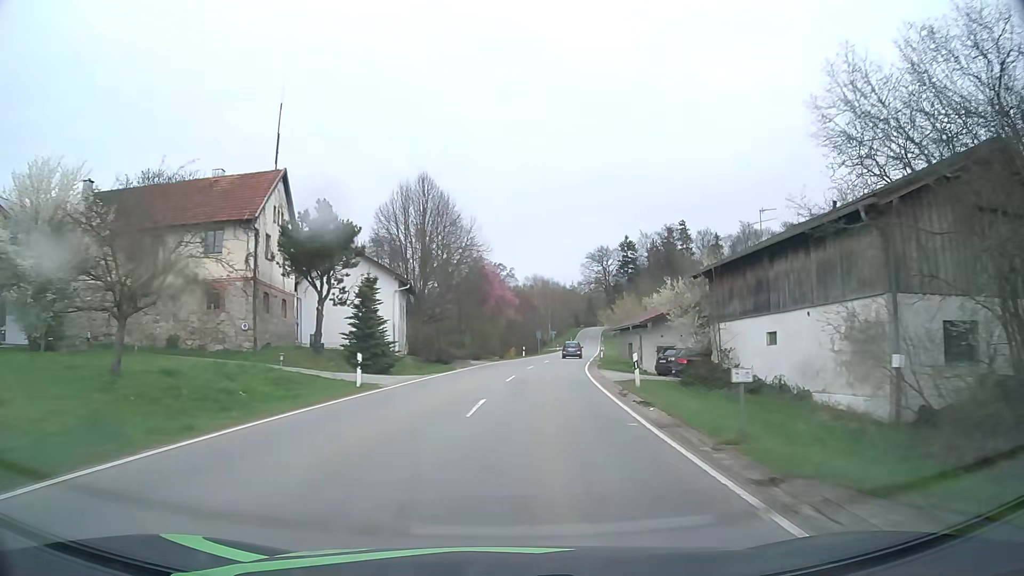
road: tertiary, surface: asphalt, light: Day
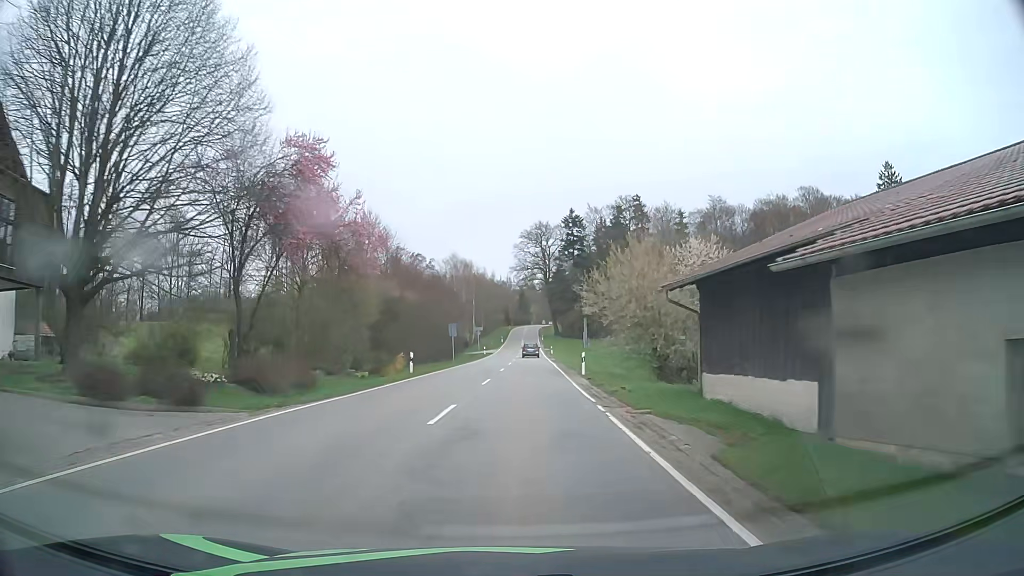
(+2.8, +37.2) m; +7°
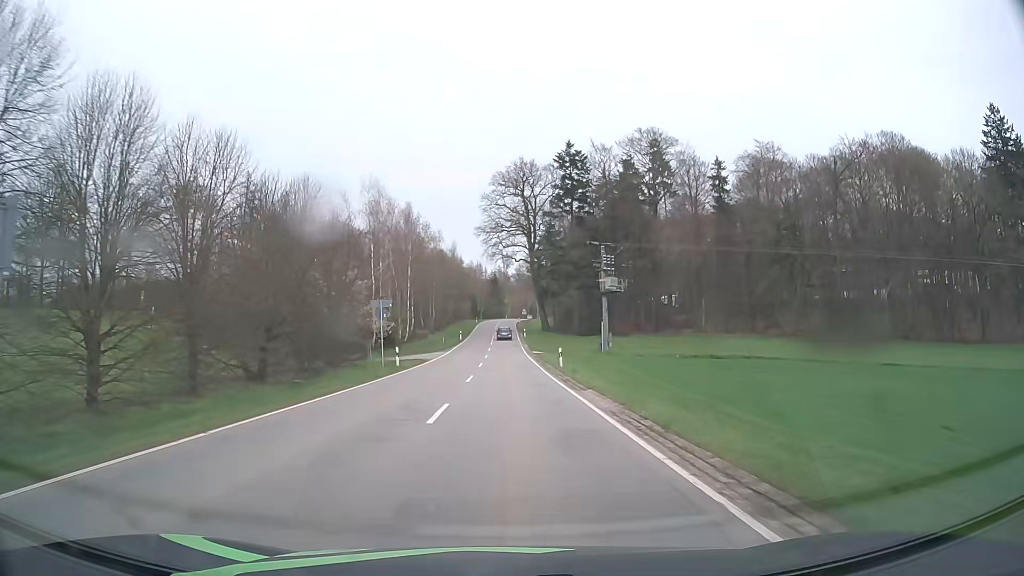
(+1.1, +48.1) m; +2°
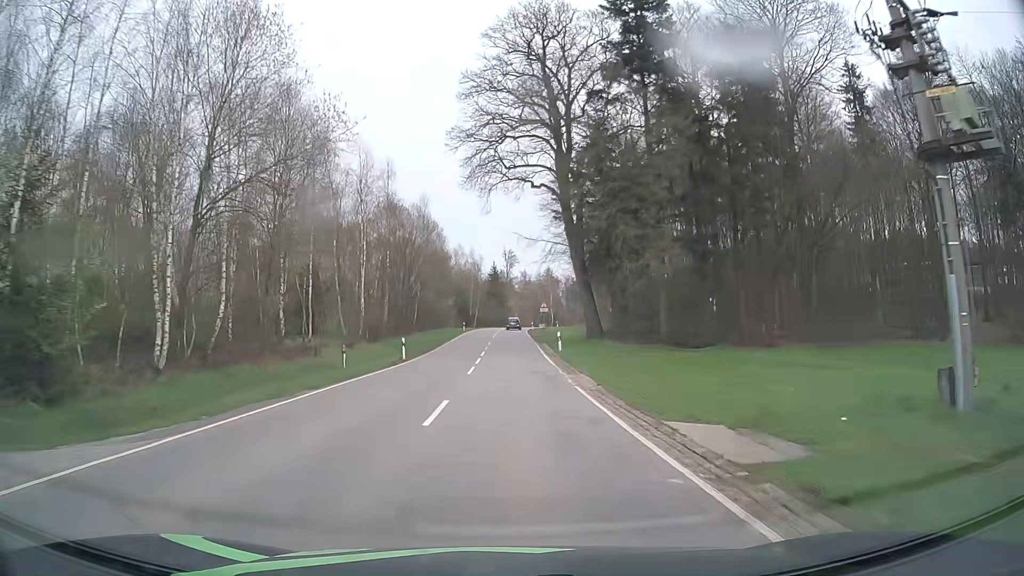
(0.0, +49.2) m; 0°
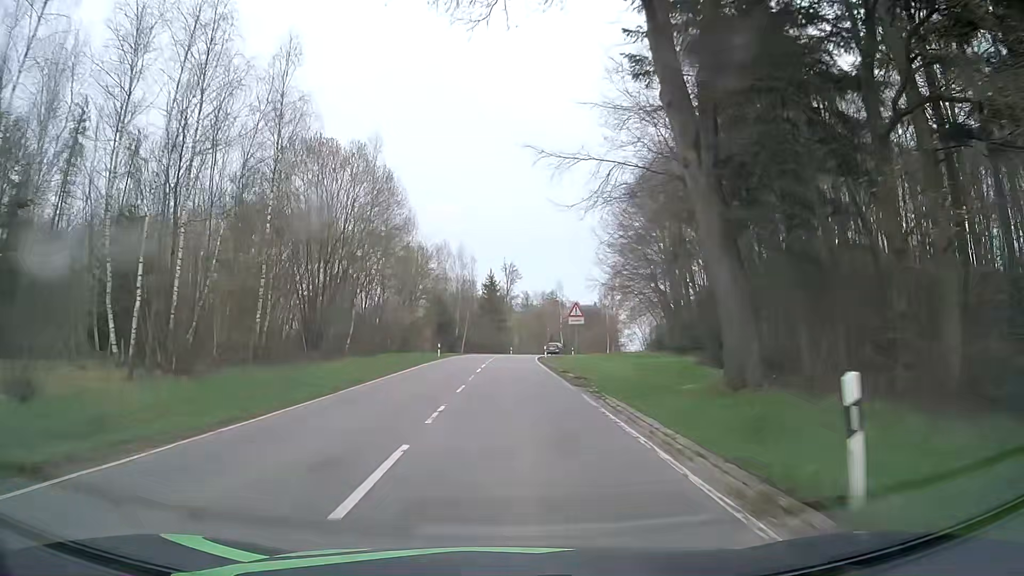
(0.0, +29.4) m; 0°
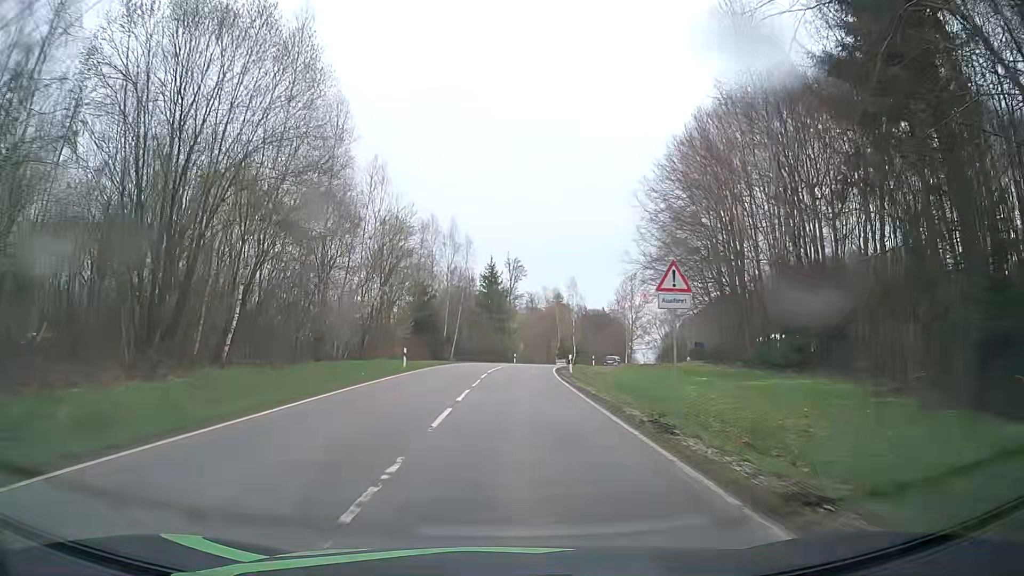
(0.0, +19.0) m; 0°
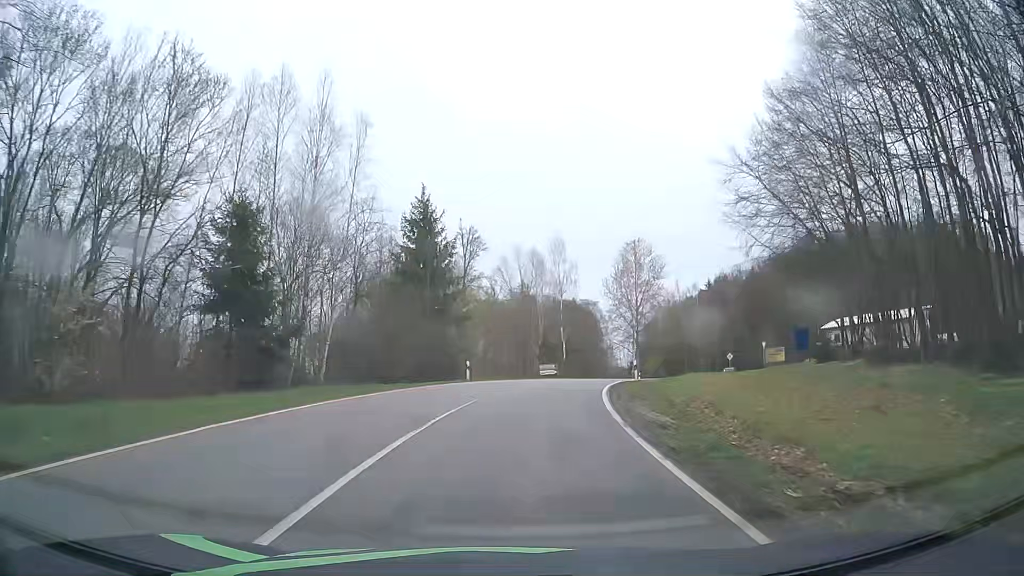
(+0.8, +36.8) m; +3°
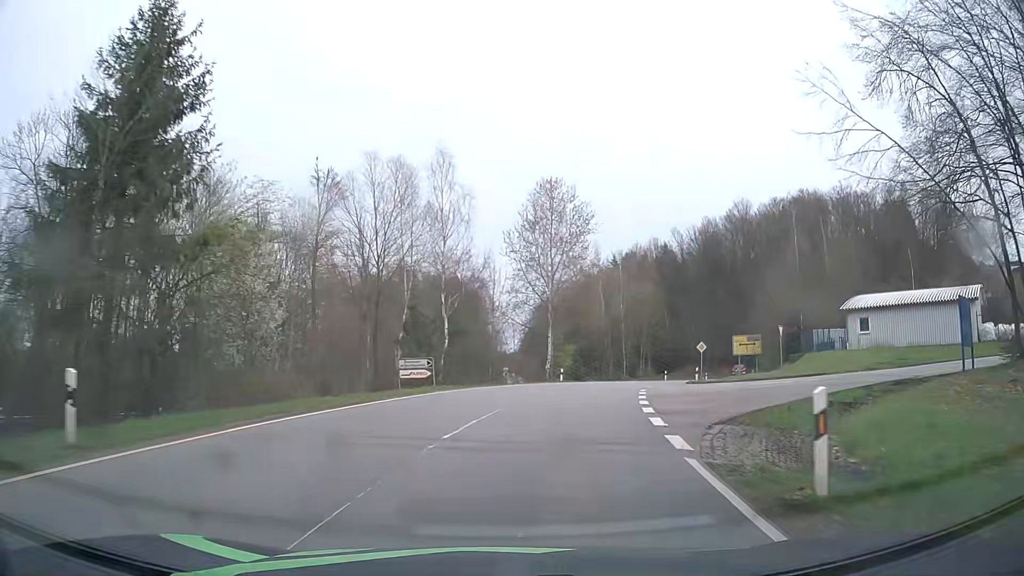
(+1.9, +26.5) m; +9°
(0, +10) (+2, +20) (+4, +30) (+7, +39) (+11, +48) (+15, +57) (+20, +66) (+26, +74) (+31, +83) (+35, +92) m
